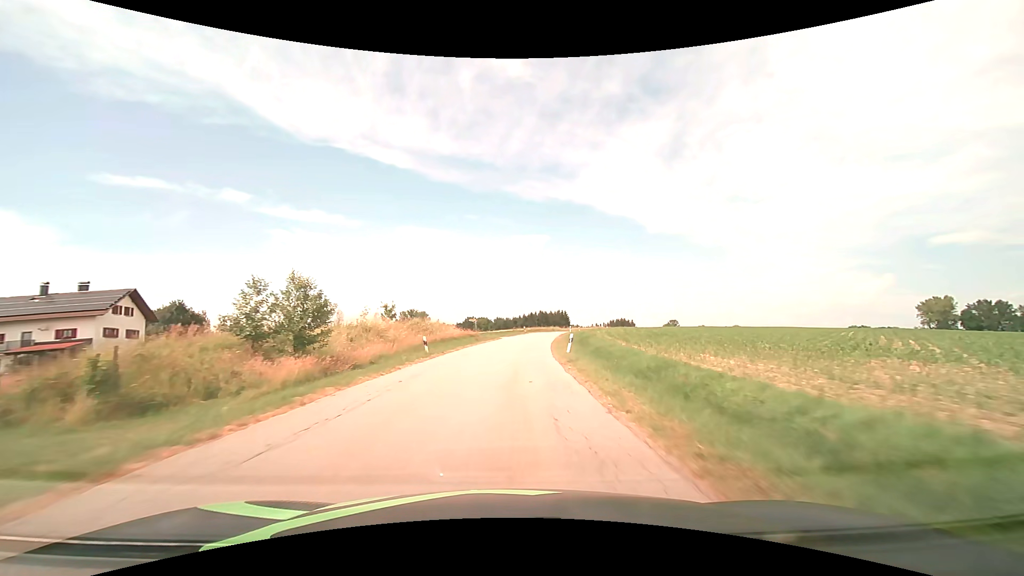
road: tertiary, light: Day
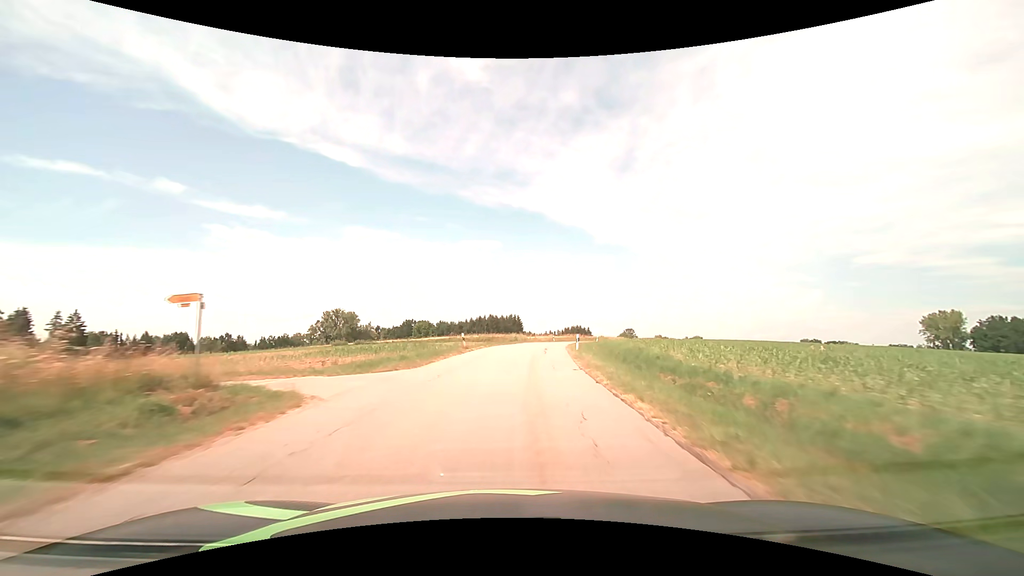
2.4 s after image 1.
(+1.8, +44.9) m; +6°
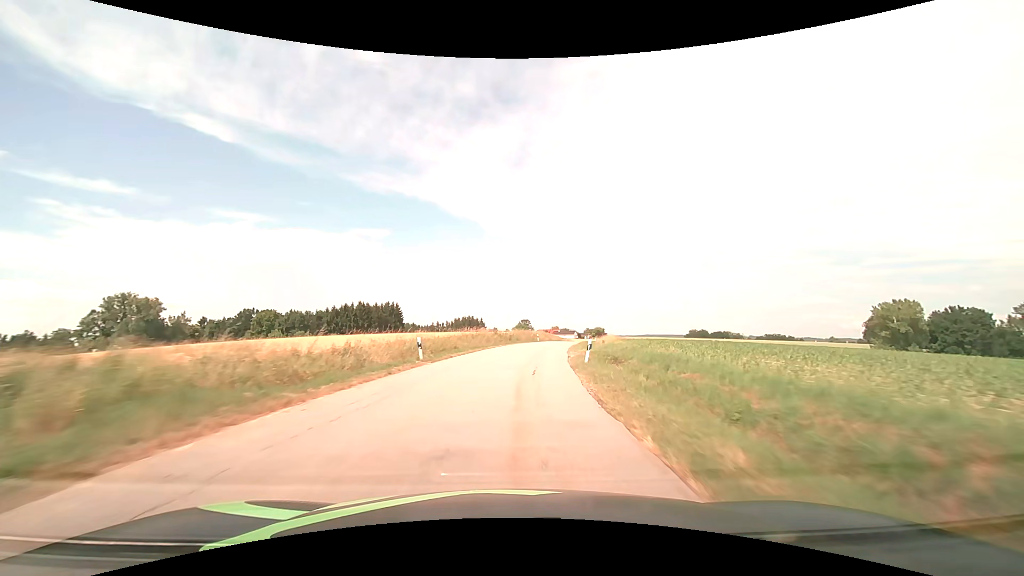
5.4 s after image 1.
(+6.2, +58.9) m; +13°
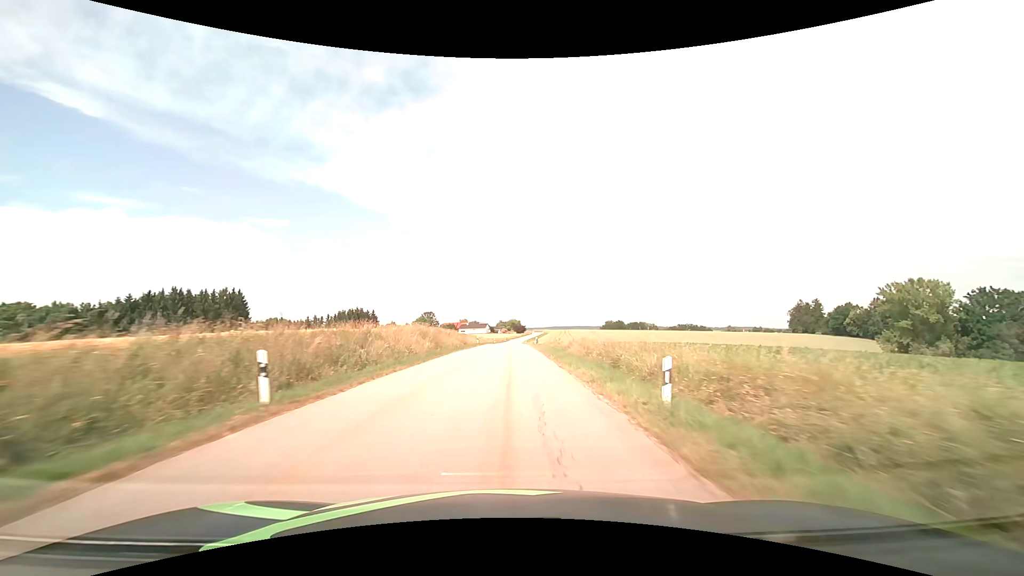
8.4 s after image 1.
(+6.5, +61.0) m; +10°
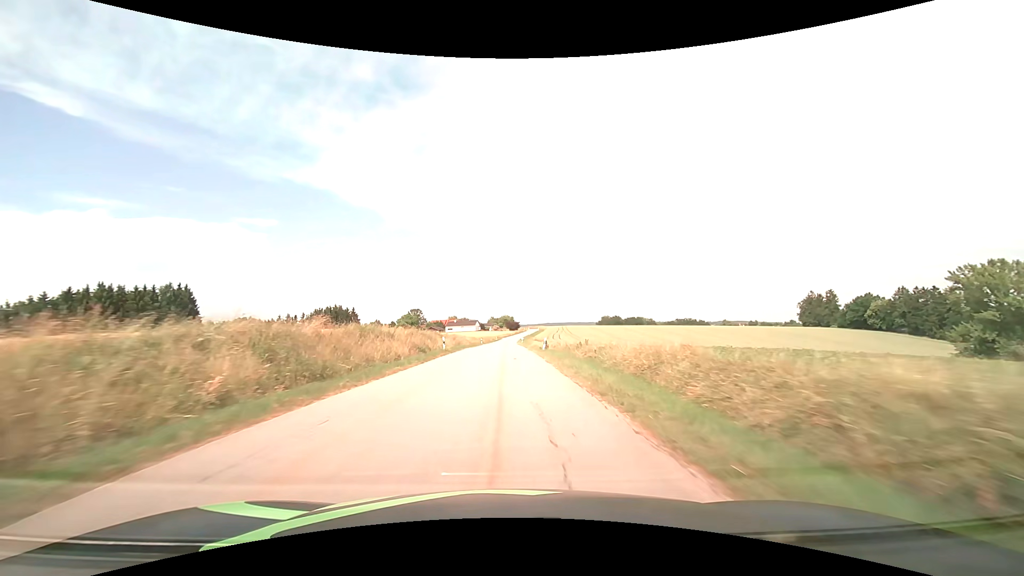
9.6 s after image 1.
(+0.1, +25.0) m; +1°
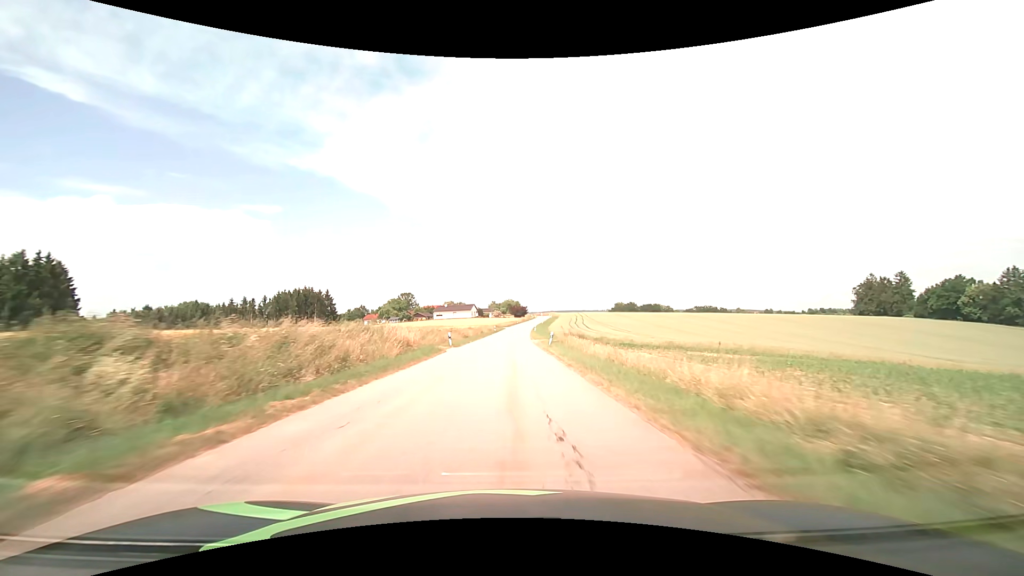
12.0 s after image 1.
(-0.3, +50.4) m; -1°
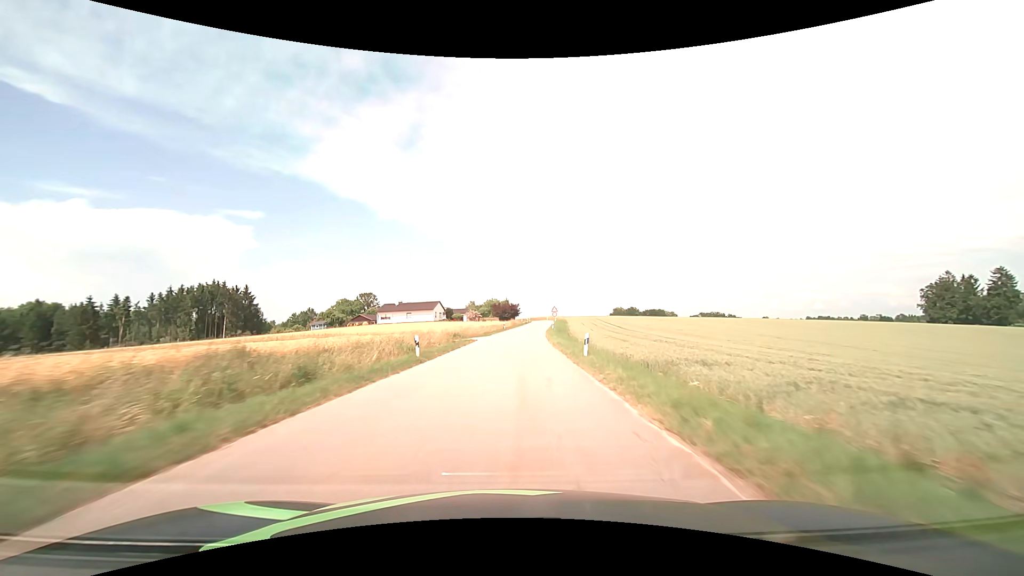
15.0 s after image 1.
(+0.8, +63.2) m; +2°
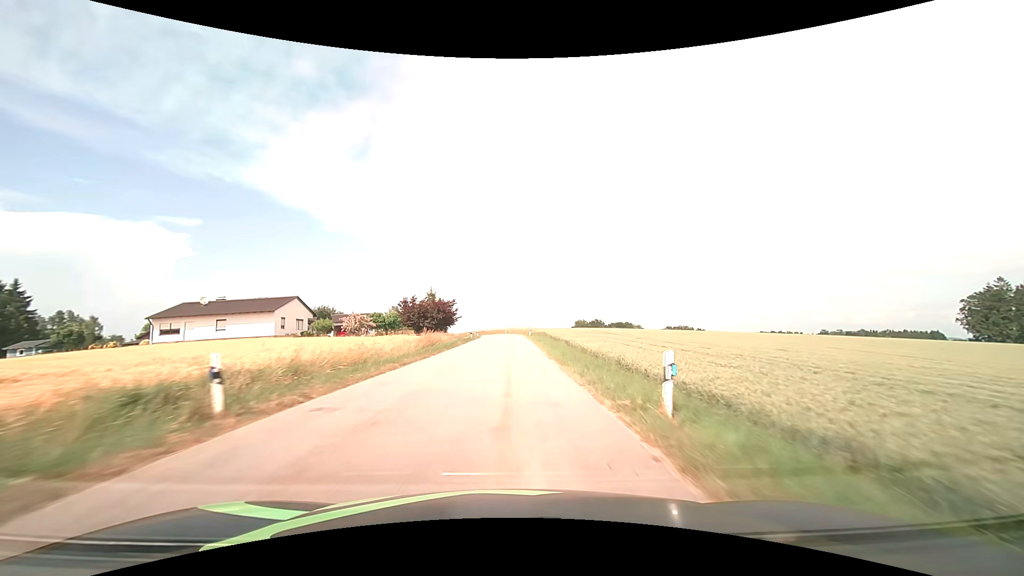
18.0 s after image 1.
(+3.2, +62.1) m; +6°
(0, +10) (0, +20) (0, +30) (0, +40) (0, +50) (0, +60) (0, +70) (0, +80) (-1, +90) (-2, +100) m
